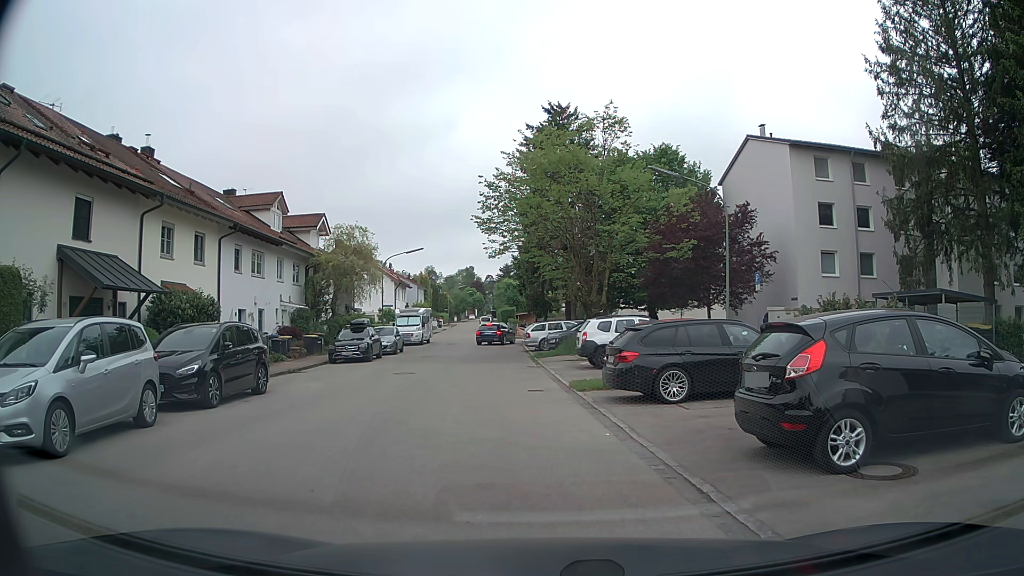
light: Day
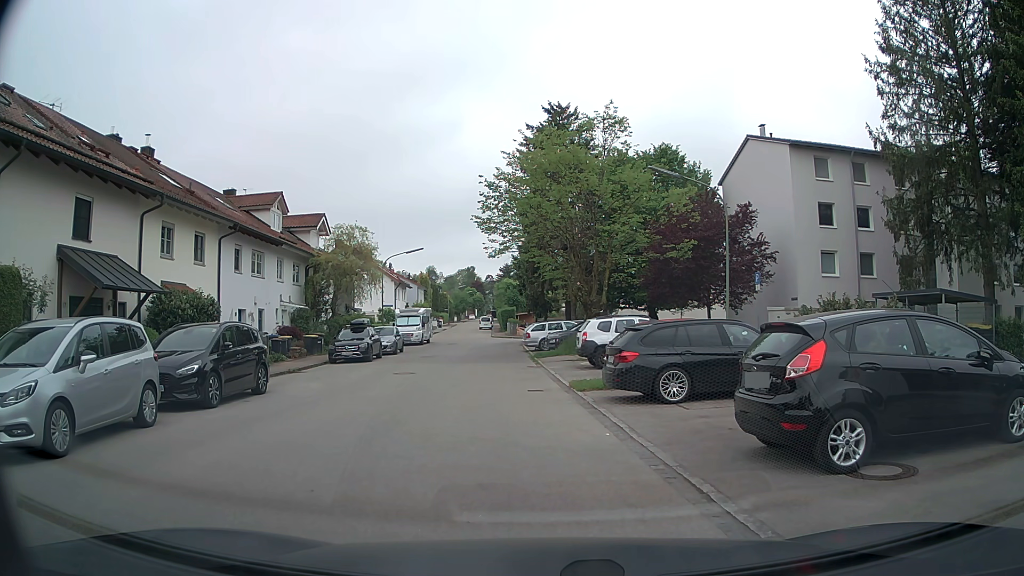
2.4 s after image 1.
(0.0, 0.0) m; 0°
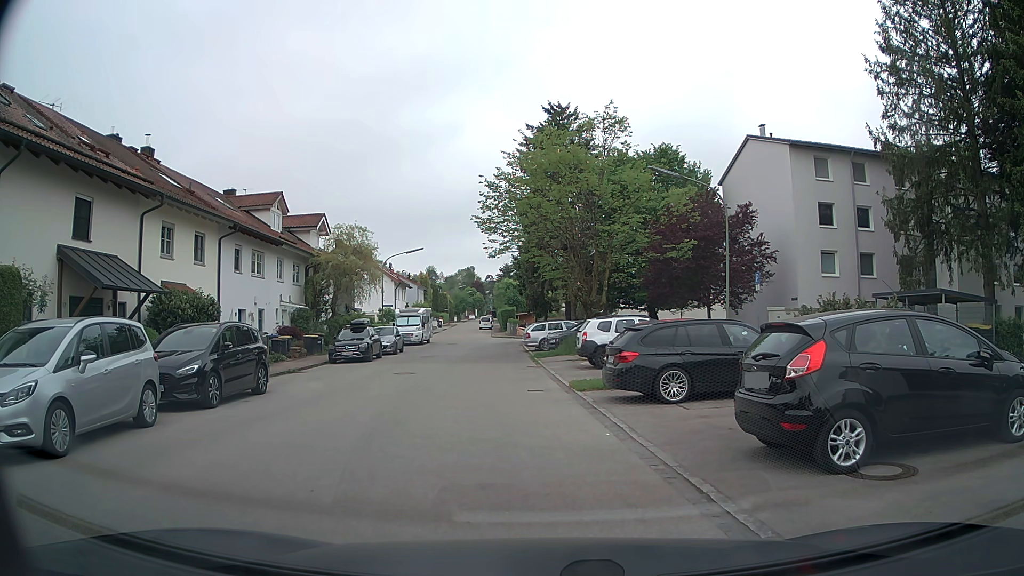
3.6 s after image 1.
(0.0, 0.0) m; 0°
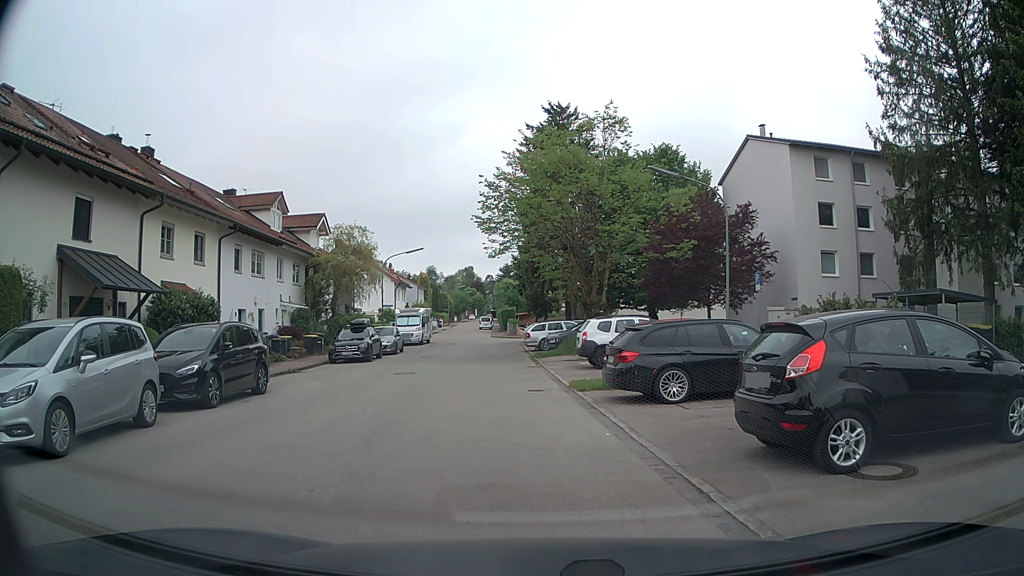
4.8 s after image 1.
(0.0, 0.0) m; 0°
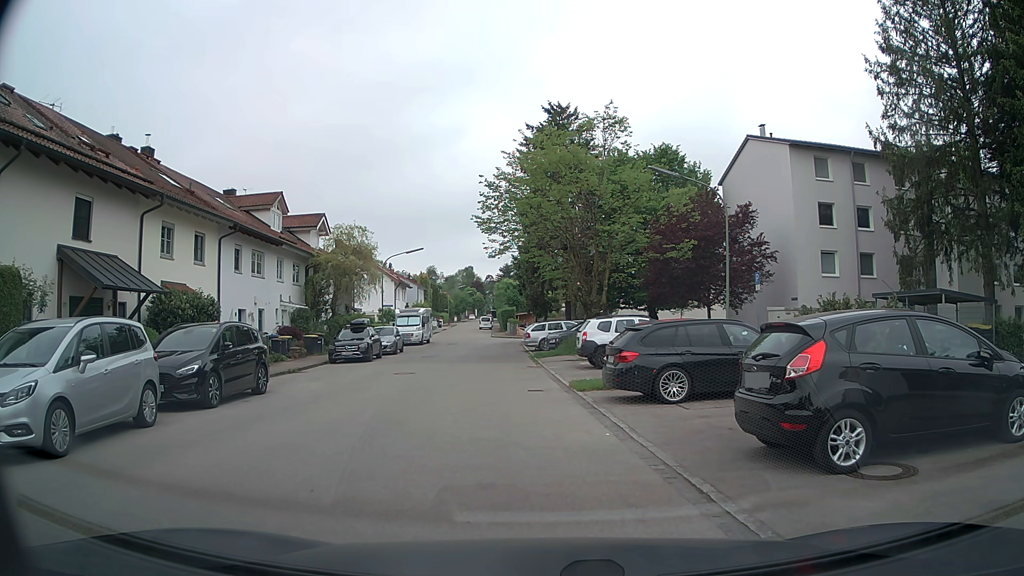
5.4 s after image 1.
(0.0, 0.0) m; 0°
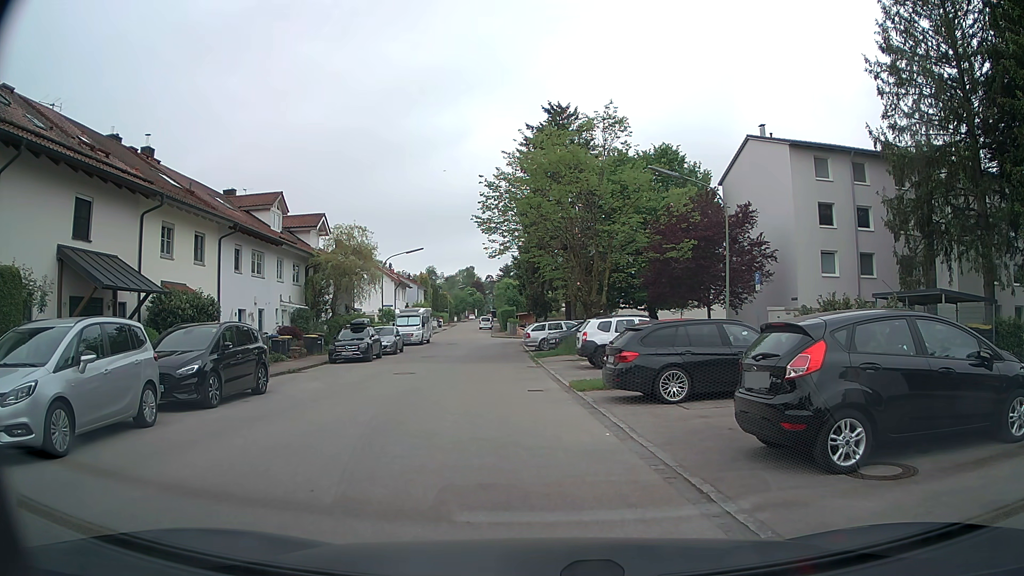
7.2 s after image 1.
(0.0, 0.0) m; 0°
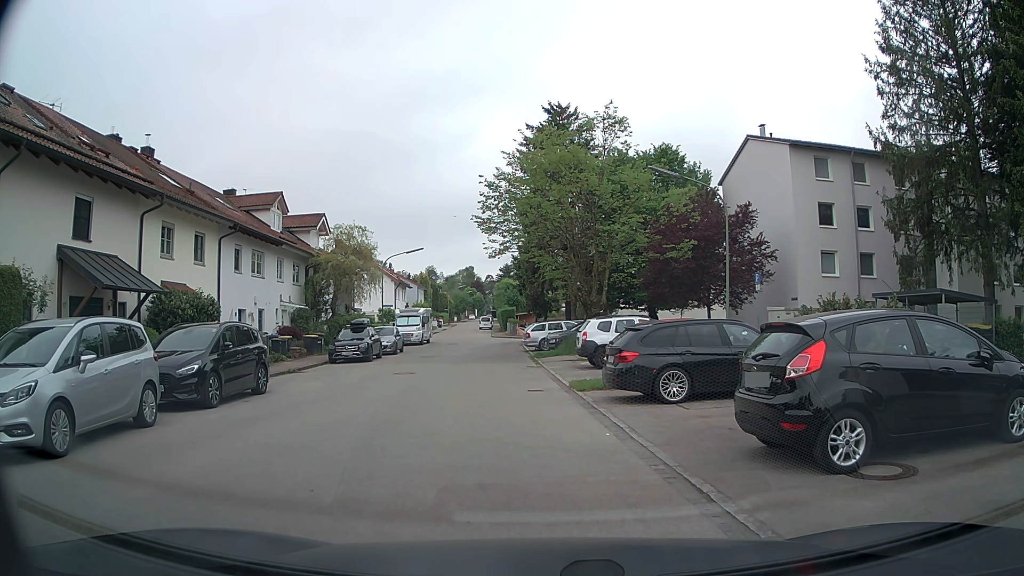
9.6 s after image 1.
(0.0, 0.0) m; 0°
